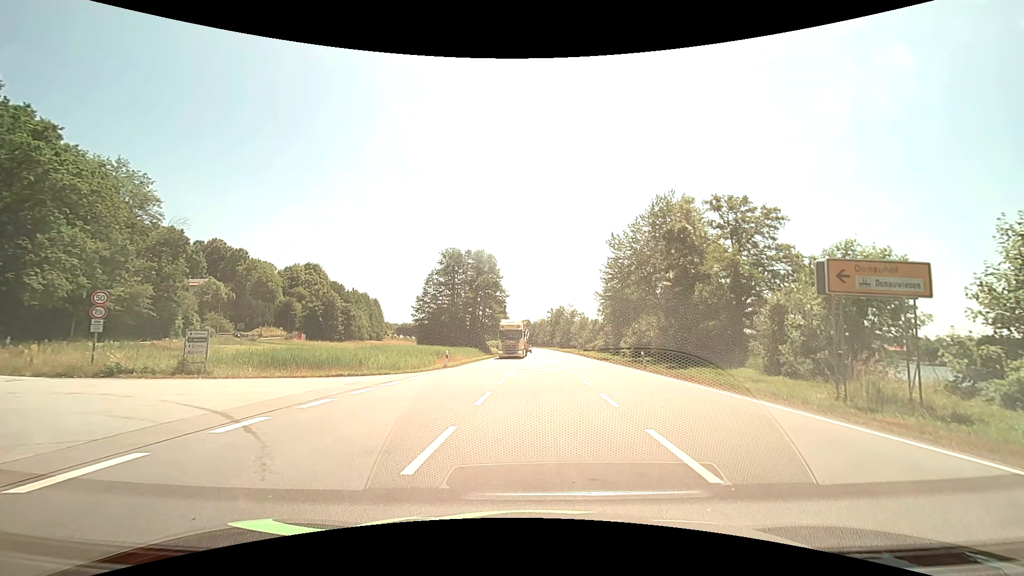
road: primary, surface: asphalt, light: Day
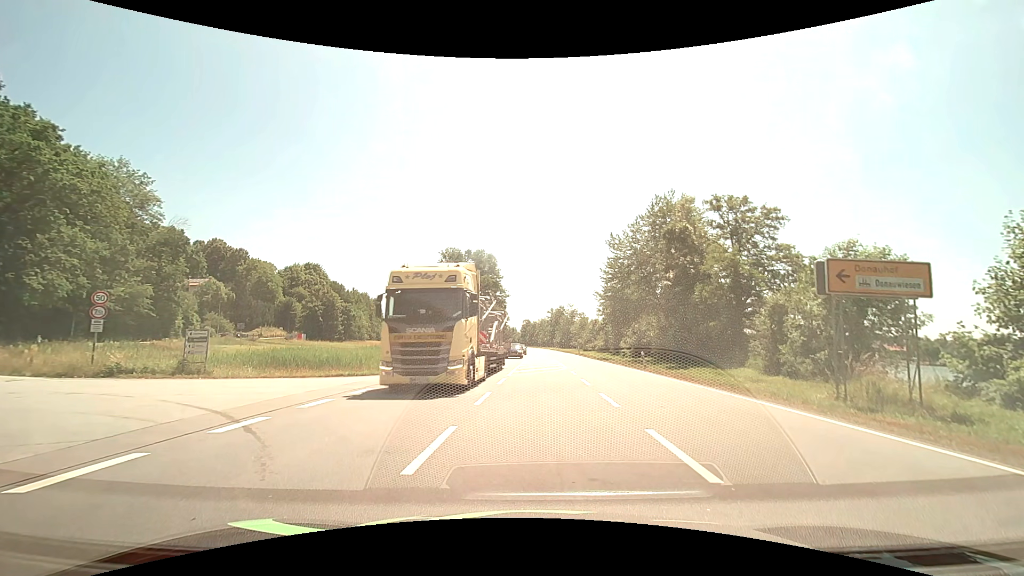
(0.0, 0.0) m; 0°
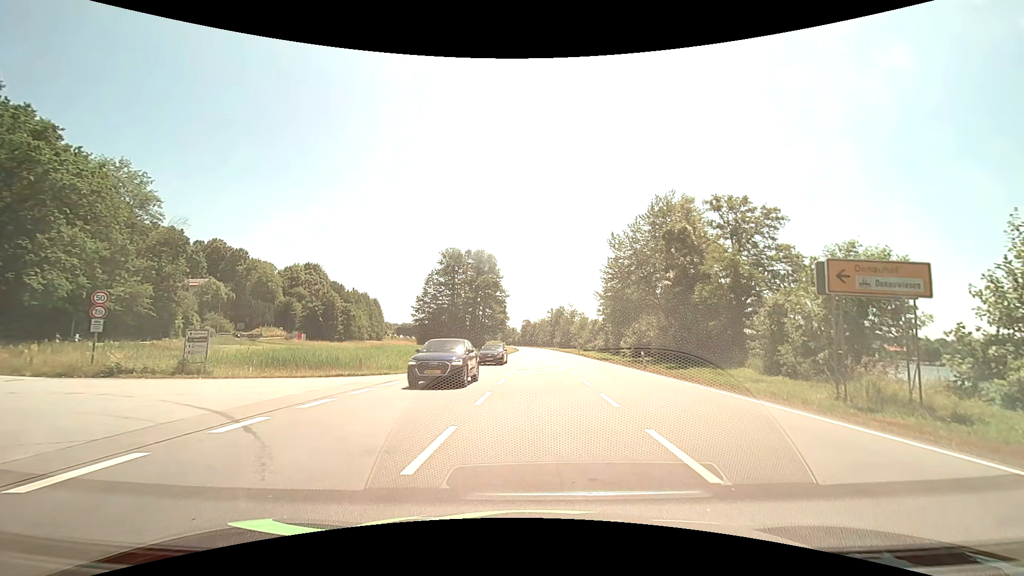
(0.0, 0.0) m; 0°
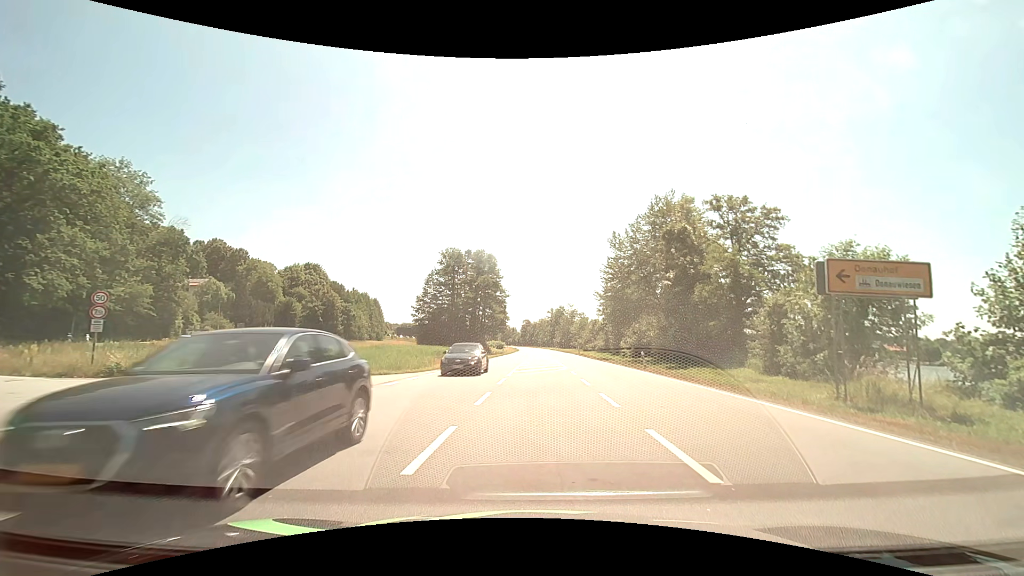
(0.0, 0.0) m; 0°
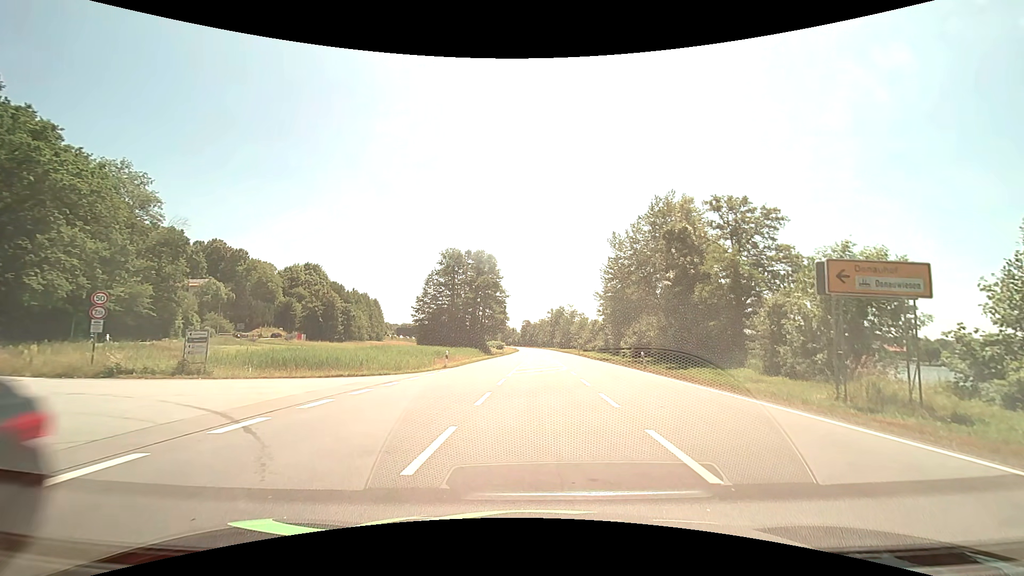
(0.0, 0.0) m; 0°
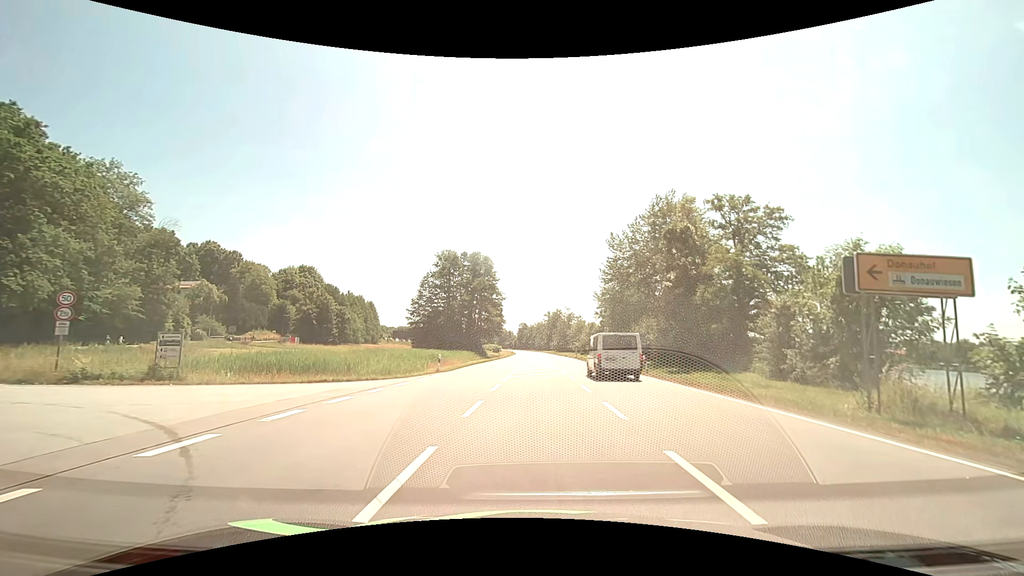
(0.0, +1.4) m; -2°
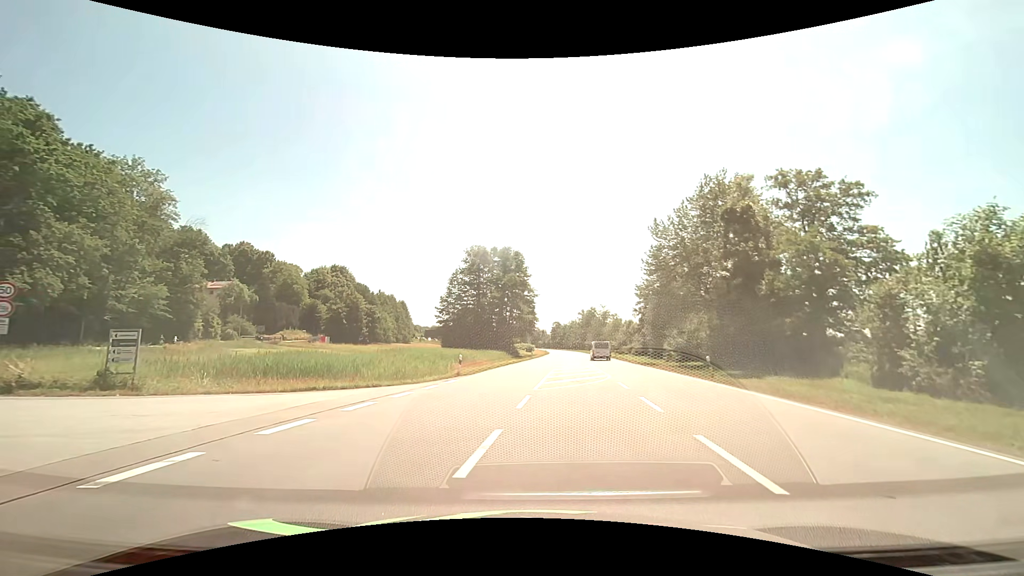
(0.0, +4.8) m; -2°
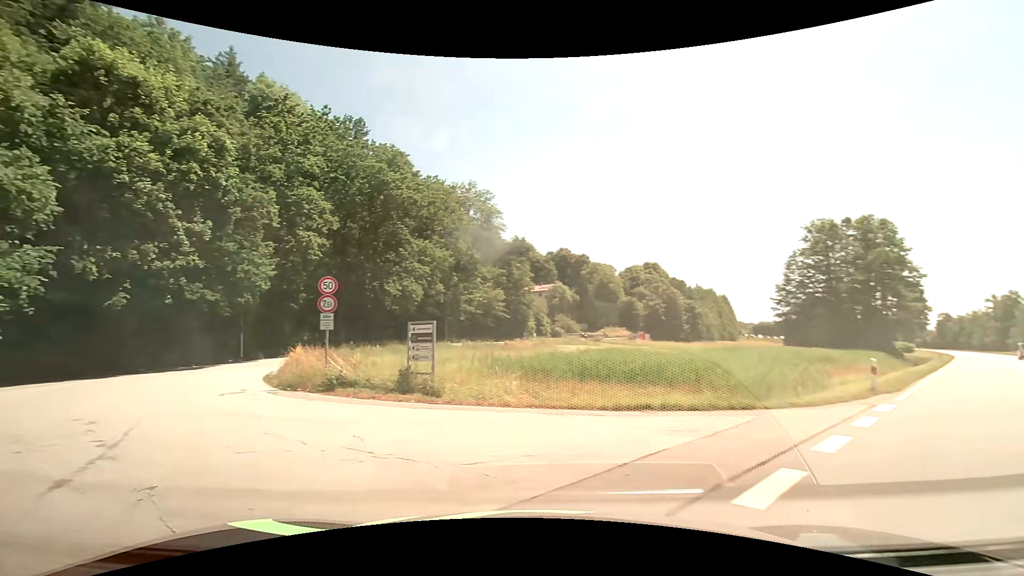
(-2.0, +6.9) m; -36°
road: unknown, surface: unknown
(-4, +9) (-11, +16) (-15, +25) (-17, +35) (-18, +45) (-16, +55) (-13, +64) (-10, +74) (-6, +83) (-2, +92) m
